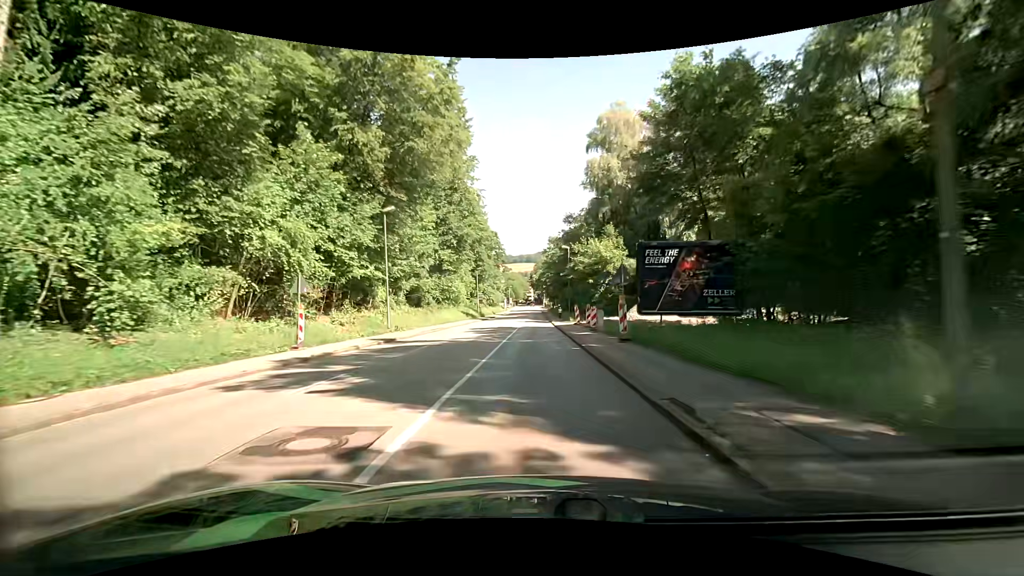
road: tertiary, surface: asphalt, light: Day
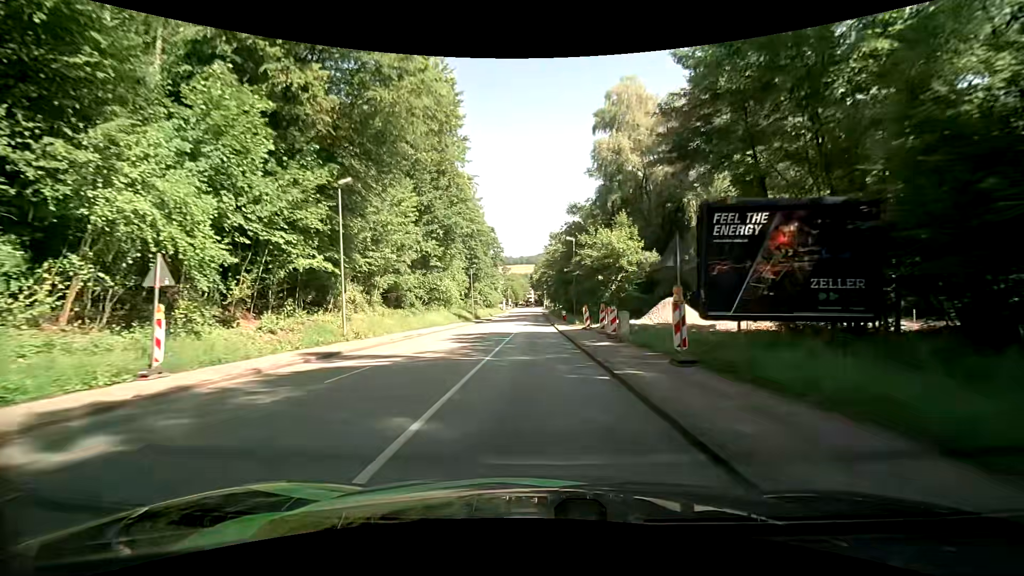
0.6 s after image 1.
(0.0, +7.4) m; 0°
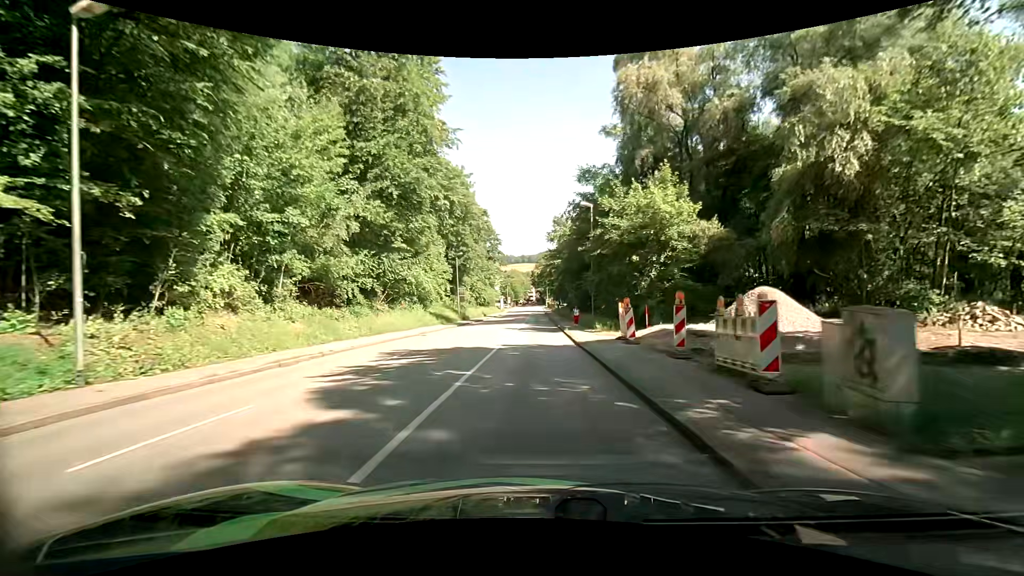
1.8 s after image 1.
(0.0, +14.6) m; 0°
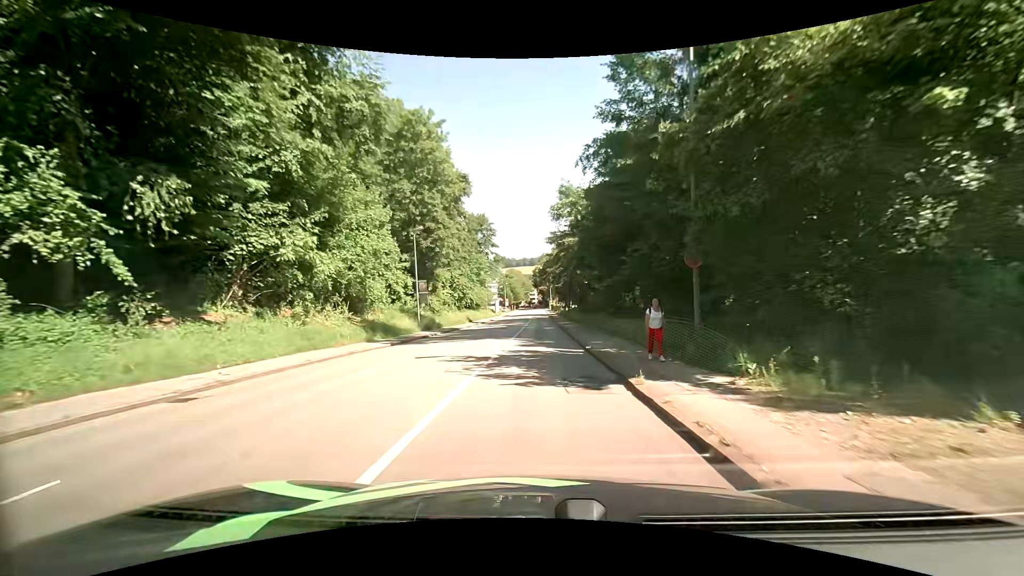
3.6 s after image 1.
(+0.2, +21.1) m; 0°
(0, +10) (0, +20) (0, +30) (0, +40) (0, +50) (0, +60) (0, +70) (0, +80) (0, +90) (0, +100) m
